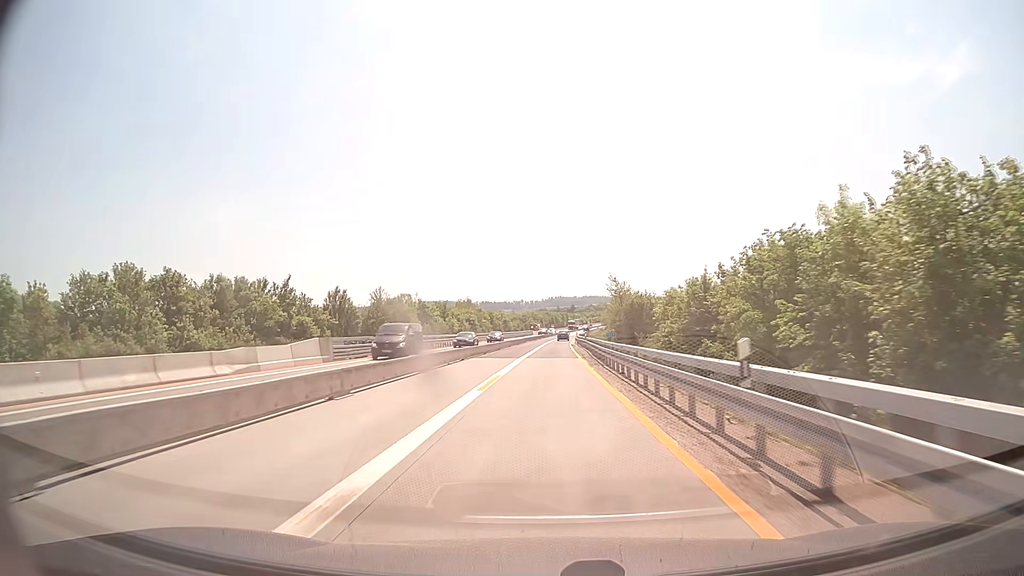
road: motorway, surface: concrete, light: Day
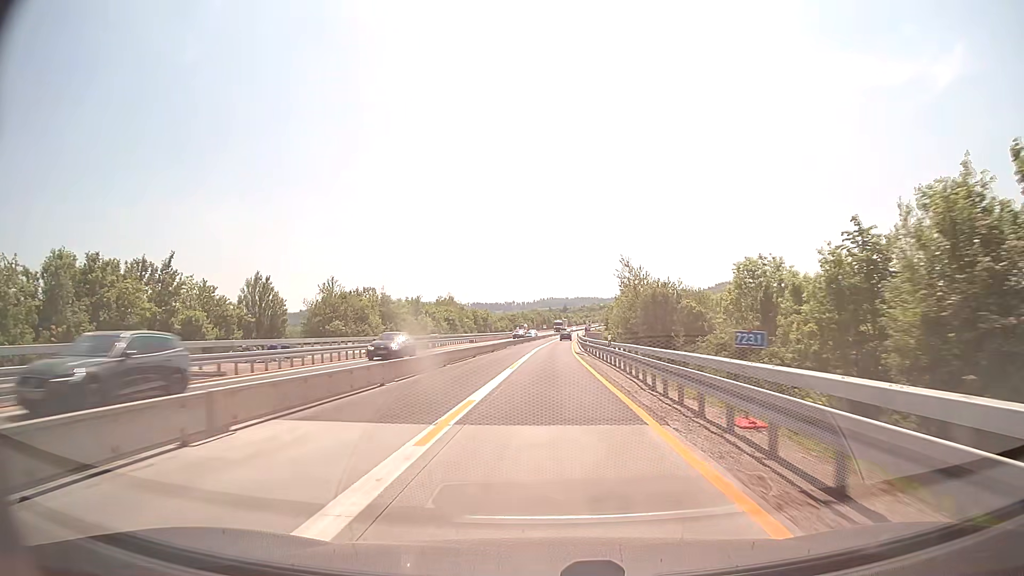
(+0.2, +26.0) m; +1°
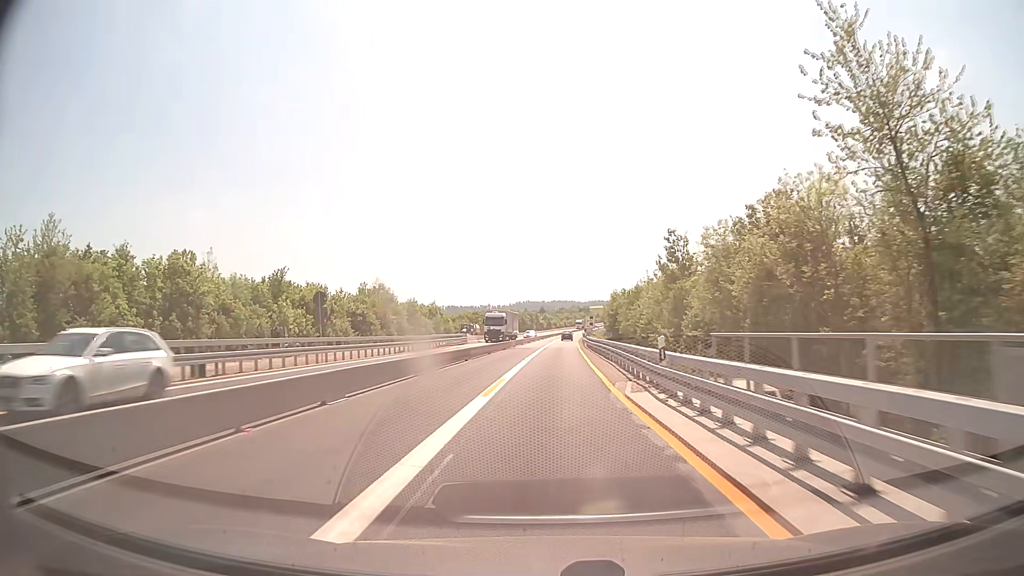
(+1.1, +65.0) m; +2°
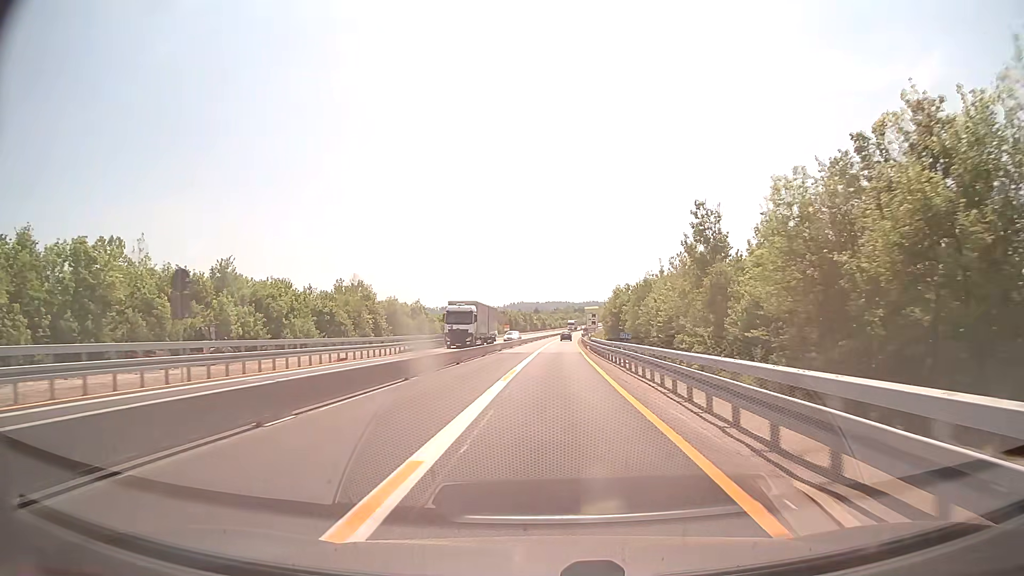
(+0.1, +13.0) m; +1°
(0, +10) (0, +20) (0, +30) (+1, +40) (+1, +50) (+1, +60) (+2, +70) (+2, +80) (+3, +90) (+3, +100) m
